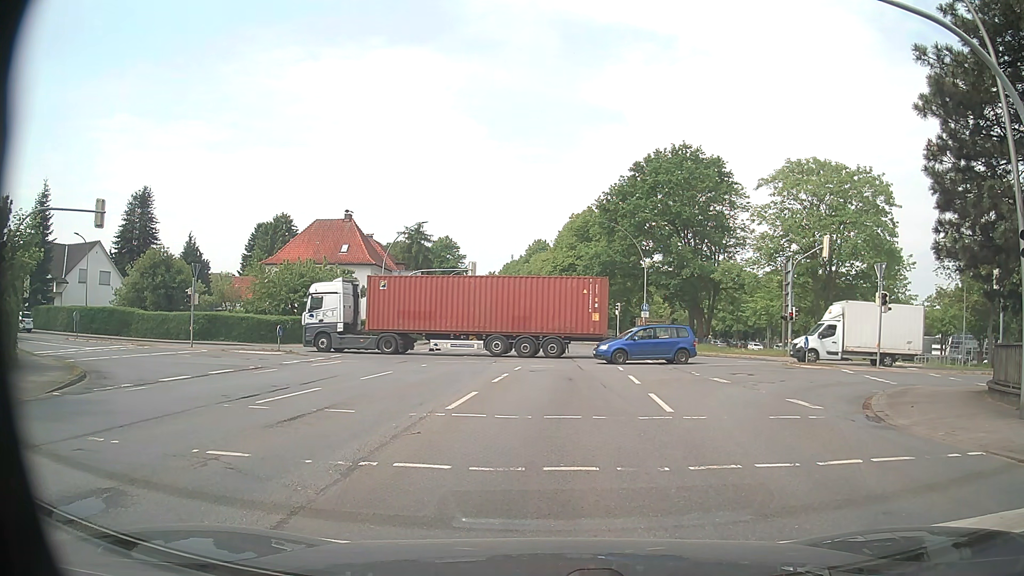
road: primary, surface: asphalt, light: Day
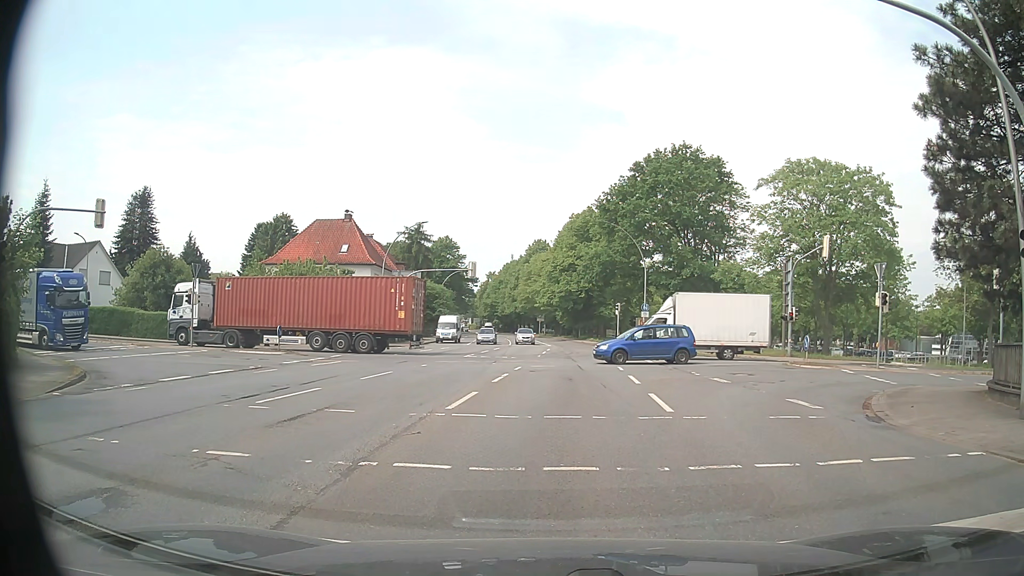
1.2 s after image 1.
(0.0, 0.0) m; 0°
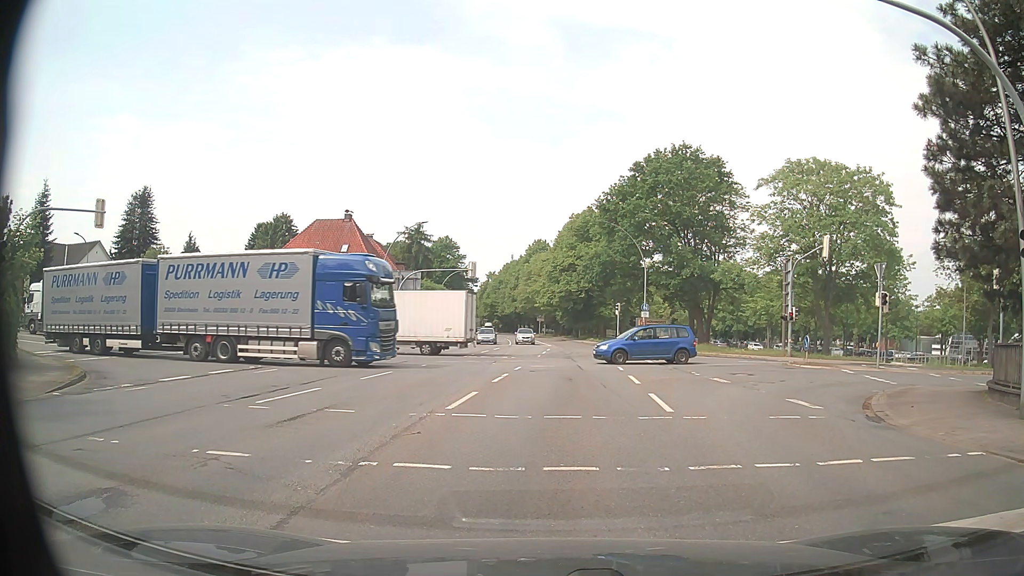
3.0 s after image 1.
(0.0, 0.0) m; 0°
(0, +10) (0, +20) (+1, +30) (+1, +40) (+1, +50) (0, +60) (0, +70) (-1, +80) (-2, +90) (-4, +100) m
